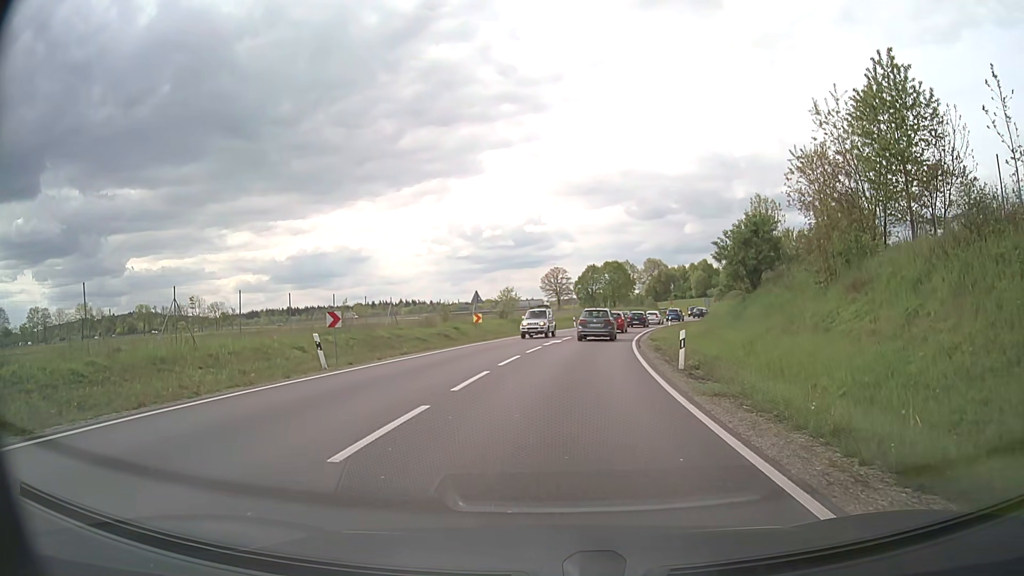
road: primary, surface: asphalt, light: Day
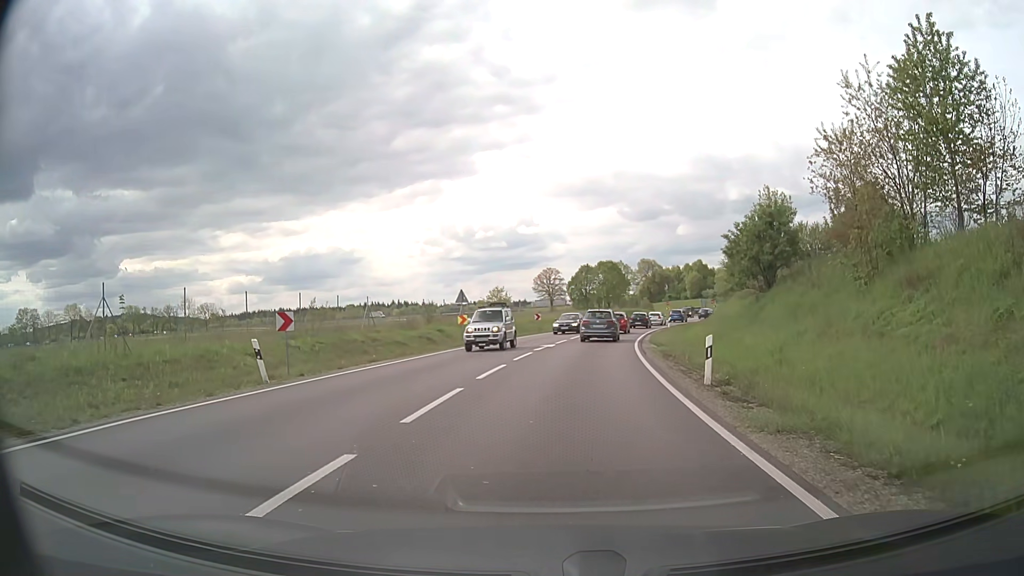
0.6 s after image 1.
(0.0, +3.6) m; 0°
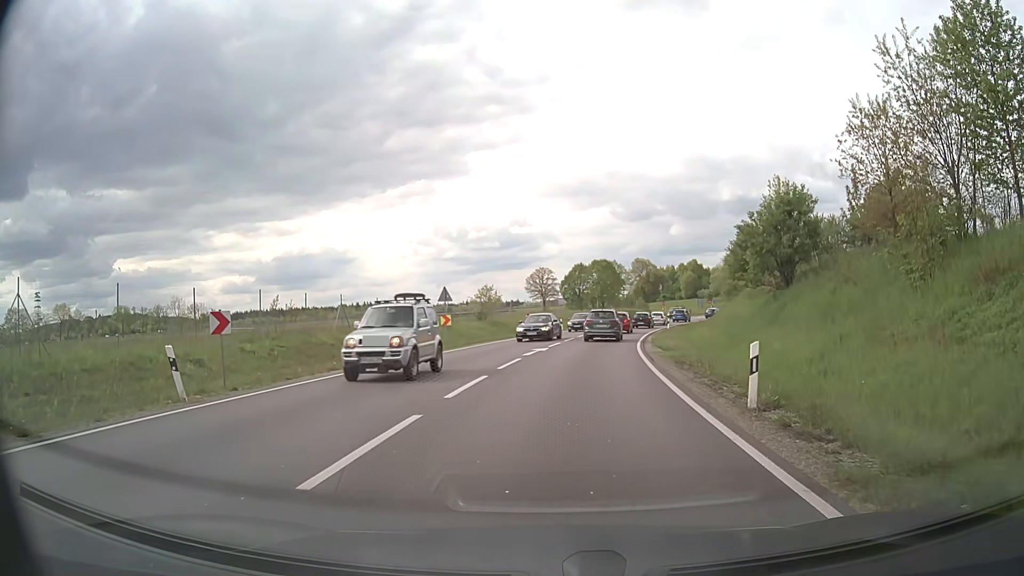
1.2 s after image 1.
(0.0, +3.4) m; 0°
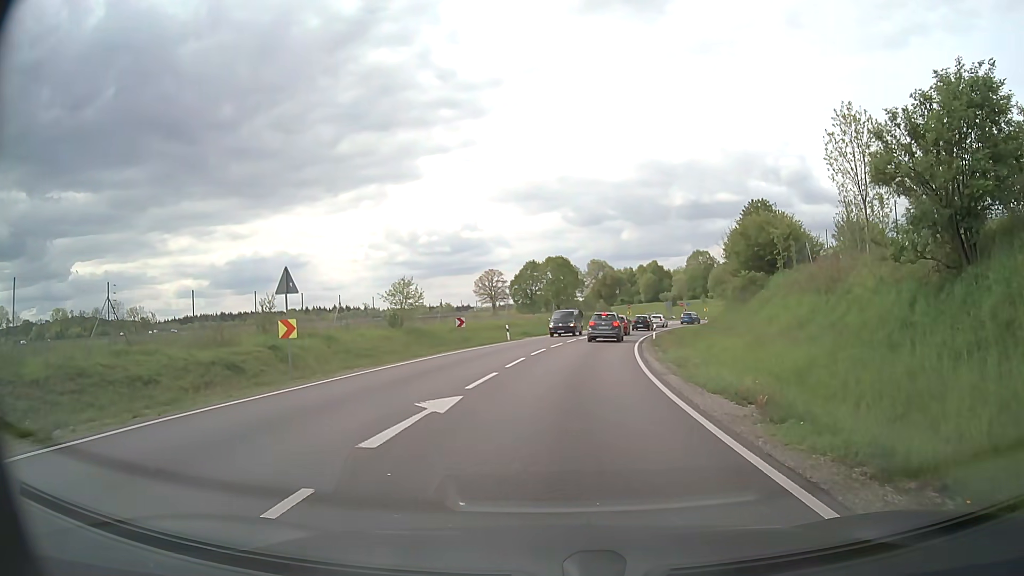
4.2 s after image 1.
(+0.6, +15.8) m; +4°
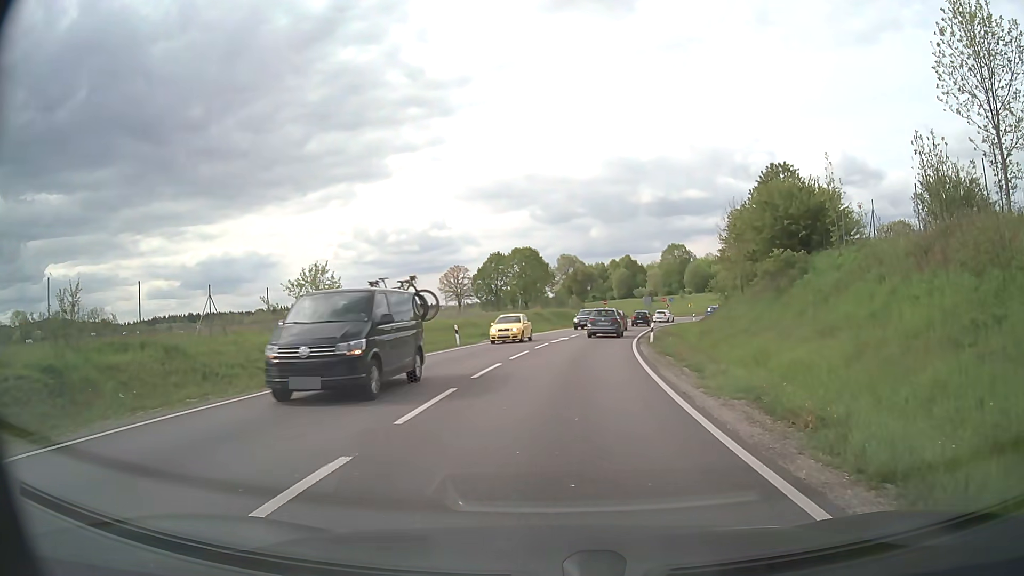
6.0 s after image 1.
(+0.3, +10.8) m; +3°
